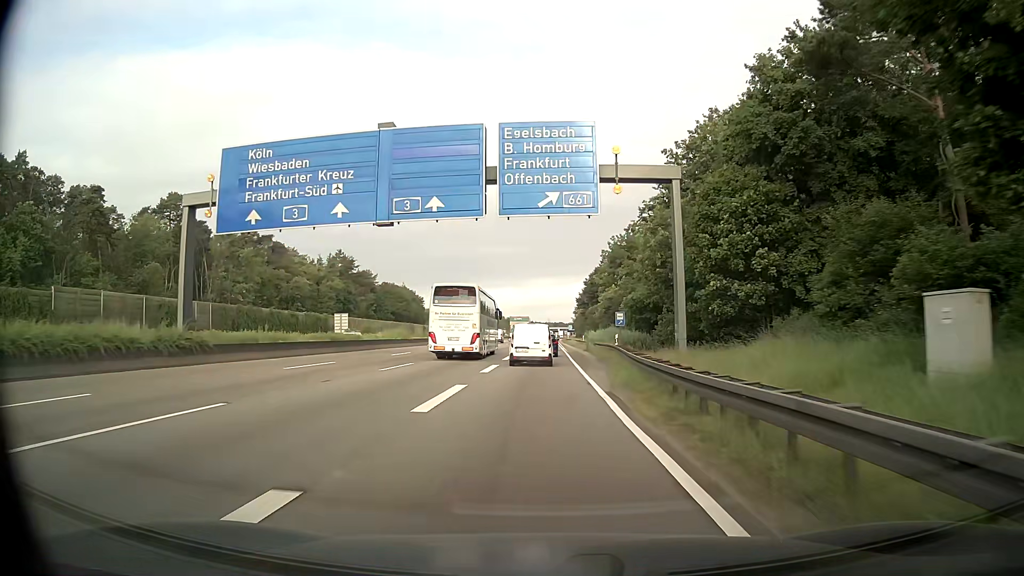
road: motorway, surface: asphalt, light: Day
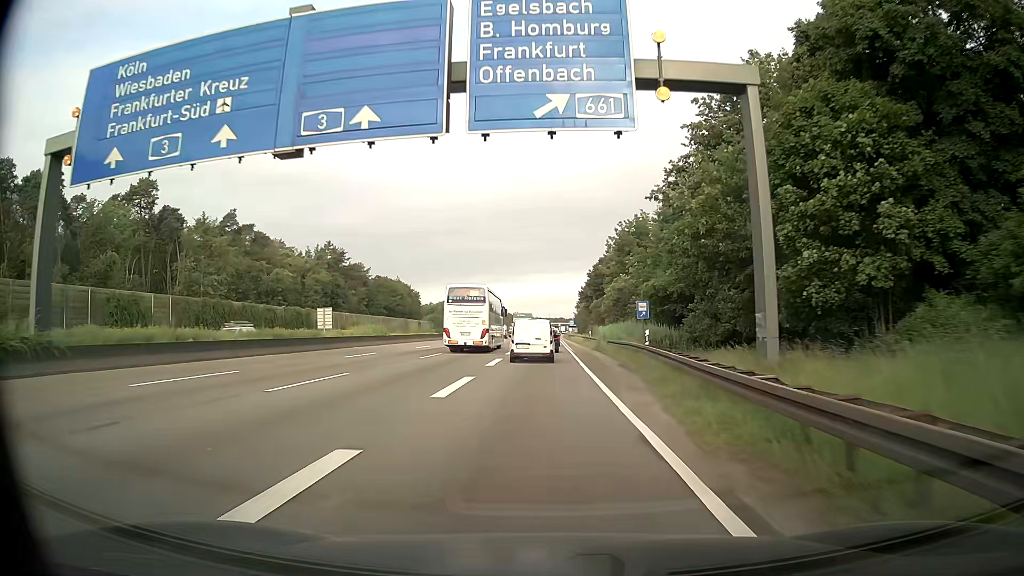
(0.0, +10.3) m; 0°
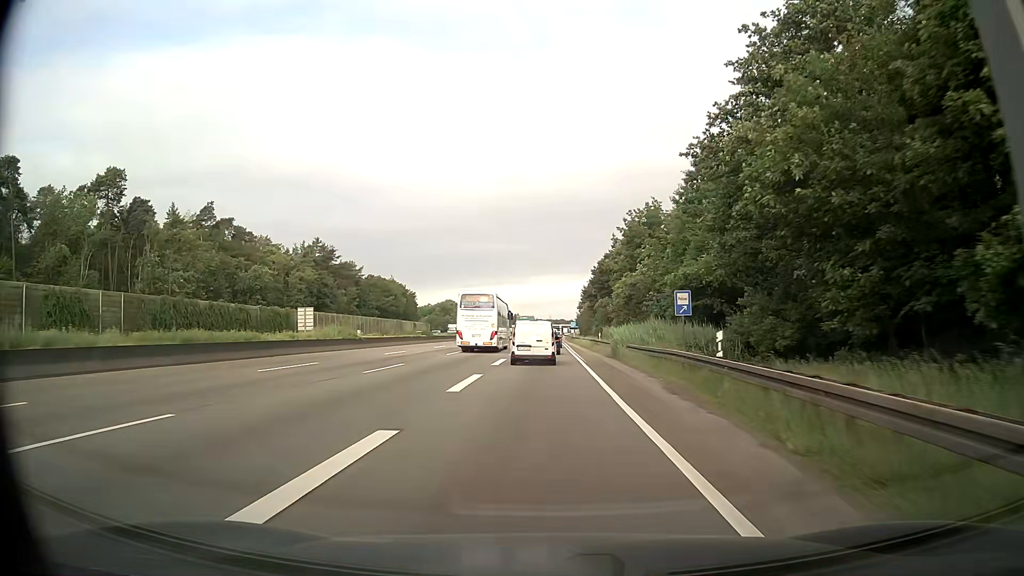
(0.0, +10.2) m; 0°
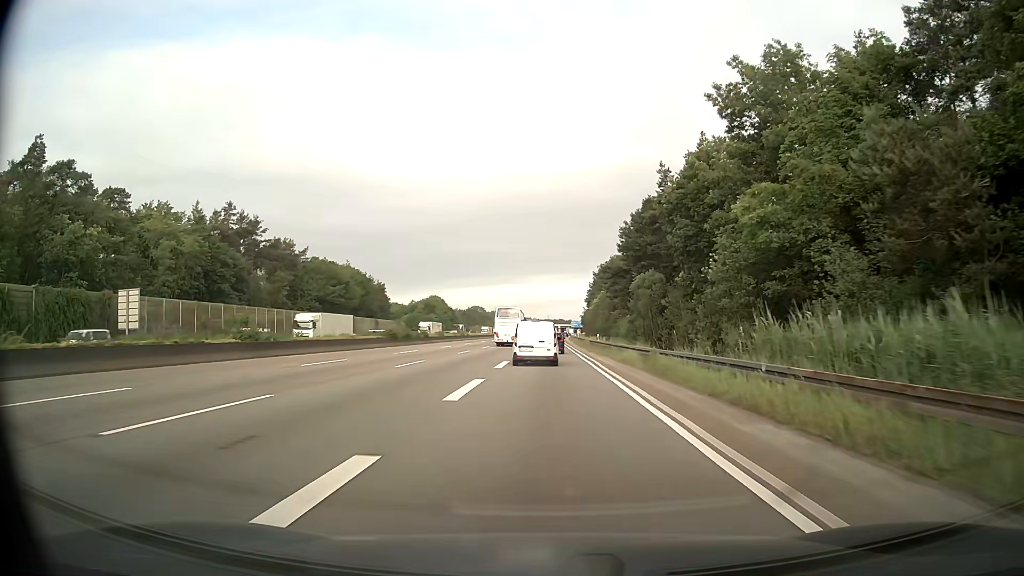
(+0.1, +50.3) m; 0°
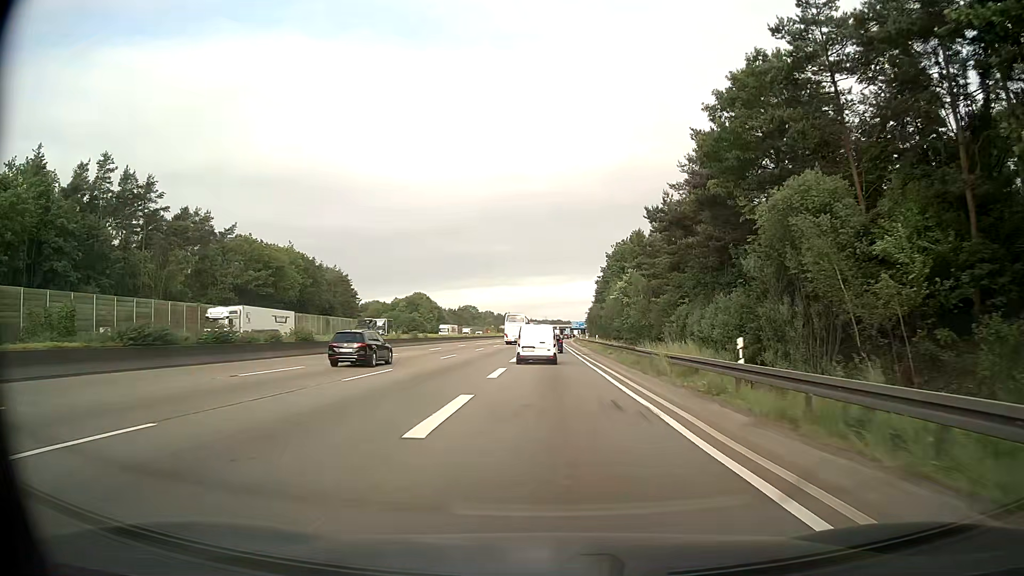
(+0.1, +40.9) m; 0°
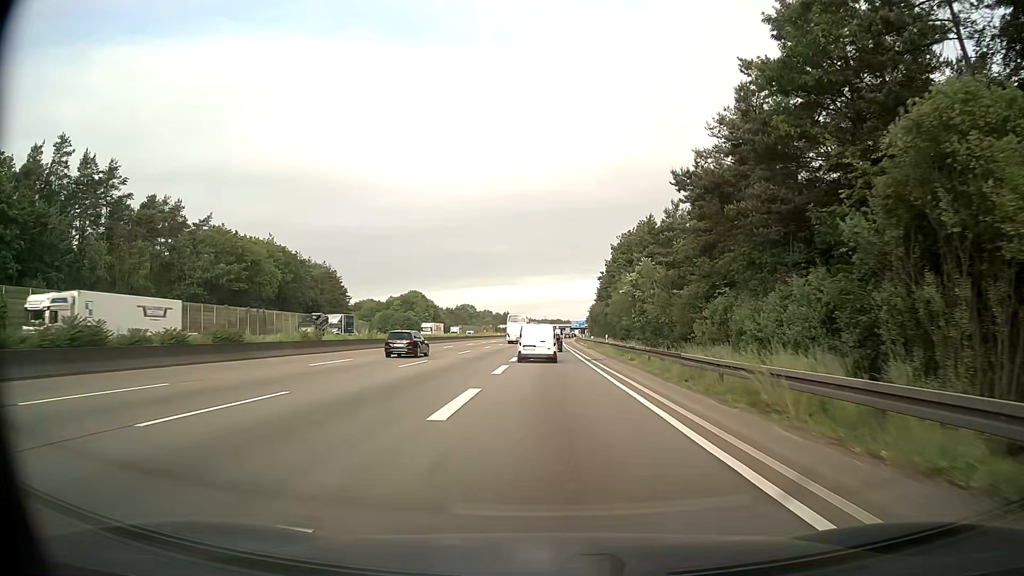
(0.0, +10.5) m; 0°
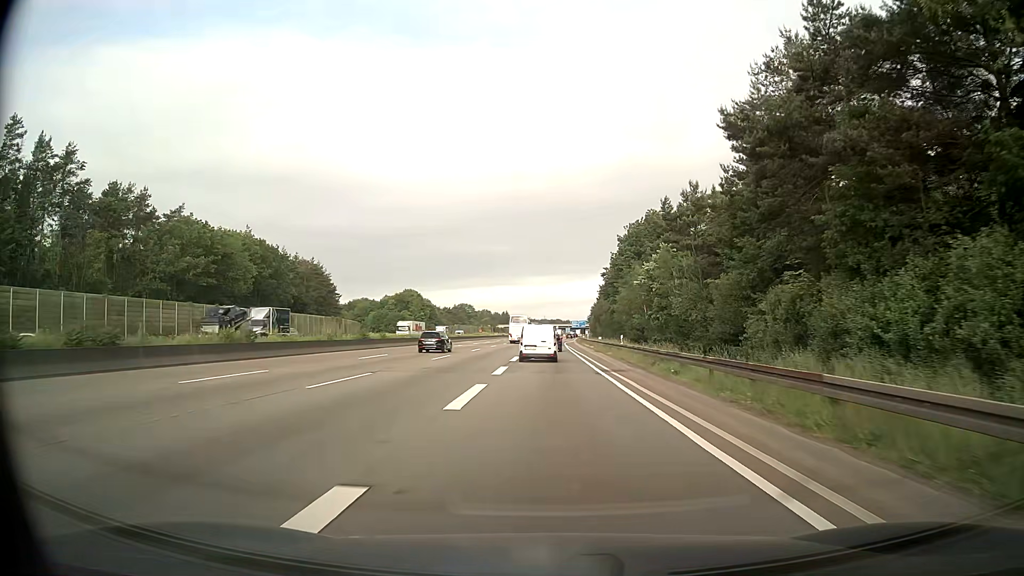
(0.0, +10.6) m; 0°
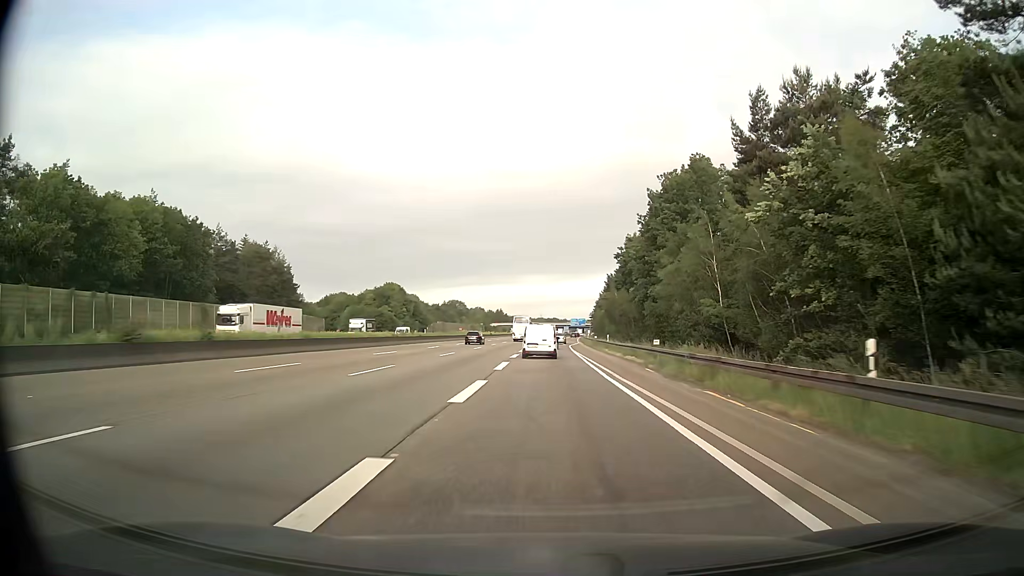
(+0.2, +32.7) m; 0°
(0, +10) (0, +20) (0, +30) (0, +40) (0, +50) (0, +60) (0, +70) (+1, +80) (+1, +90) (+1, +100) m
